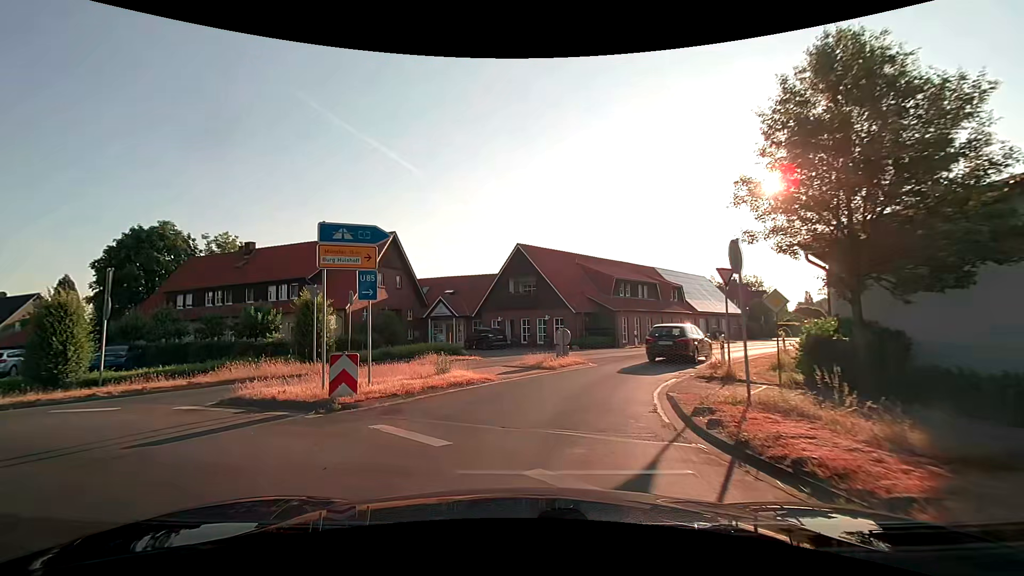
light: Day
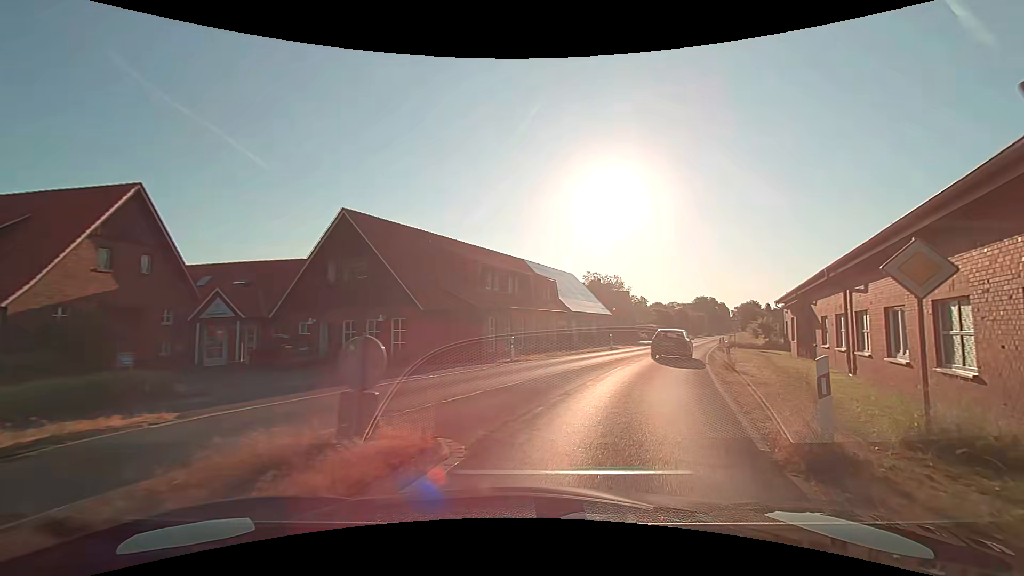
(+0.9, +12.4) m; +16°
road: secondary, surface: asphalt
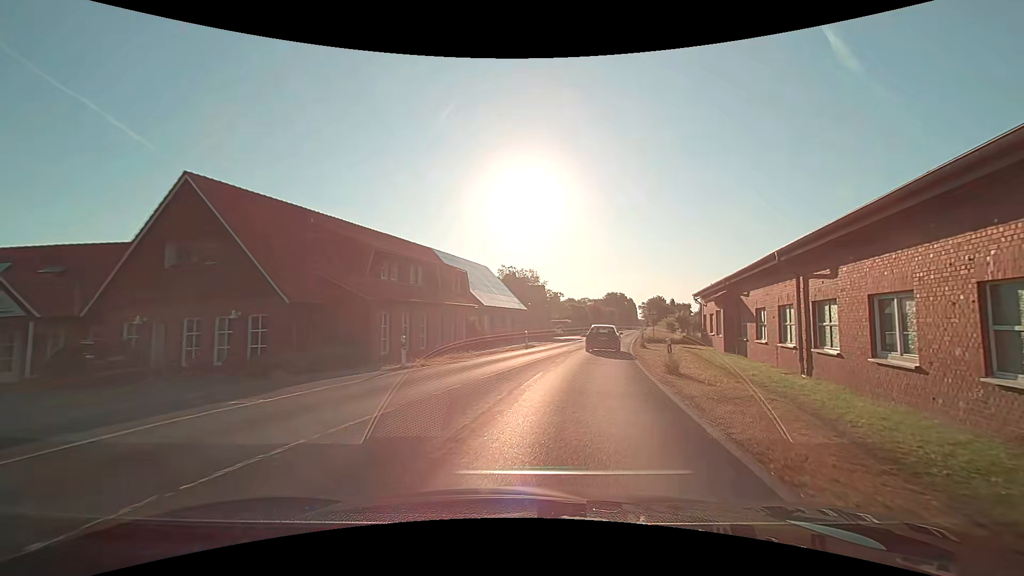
(+0.3, +4.8) m; +9°
(+1, +10) (+3, +20) (+5, +30) (+7, +39) (+9, +49) (+12, +59) (+14, +68) (+17, +78) (+19, +88) (+22, +97) m
